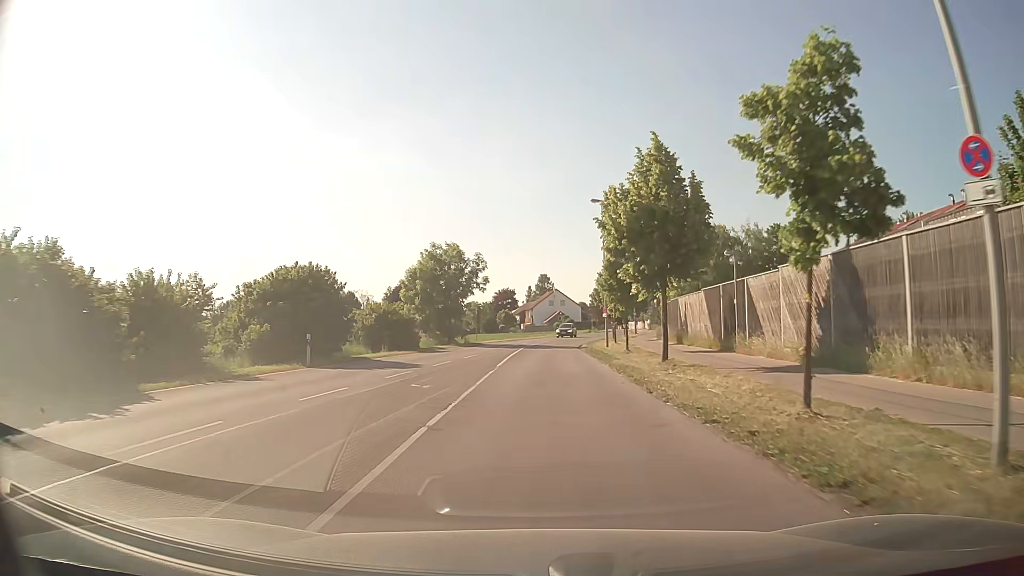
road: secondary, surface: asphalt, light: Day
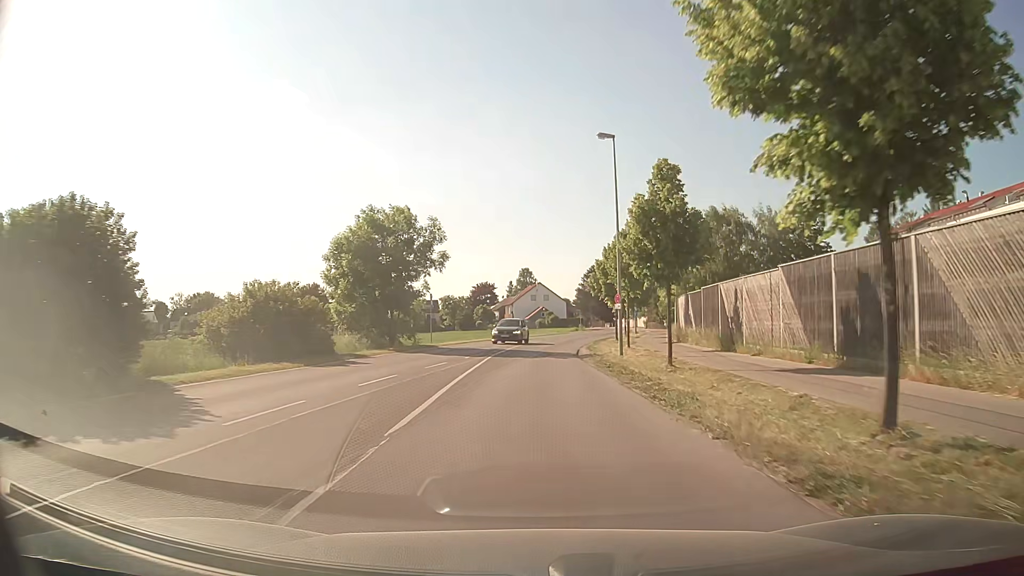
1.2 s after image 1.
(+0.3, +15.6) m; +2°
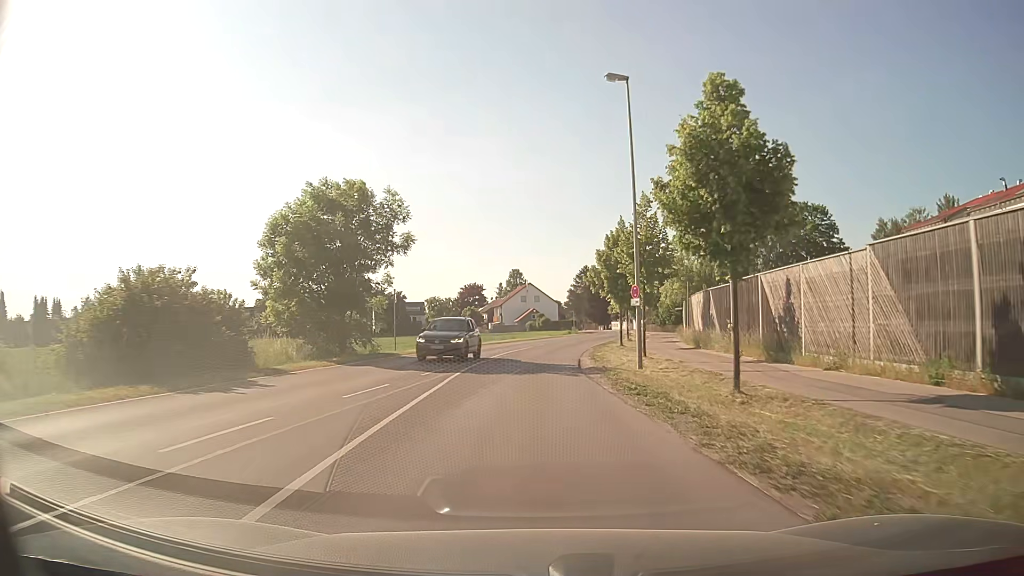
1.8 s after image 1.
(0.0, +7.9) m; -1°
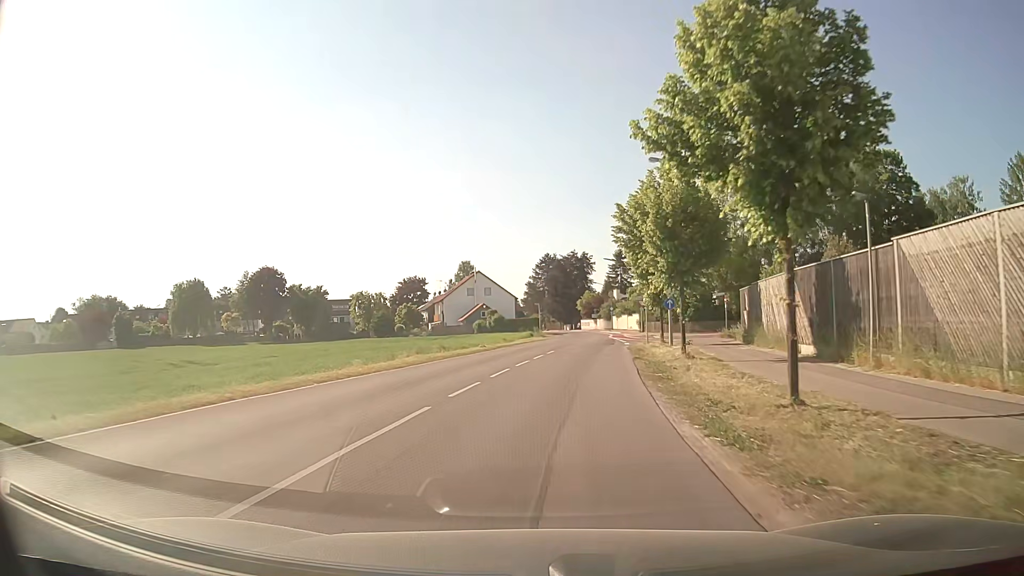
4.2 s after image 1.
(+1.5, +31.6) m; +5°
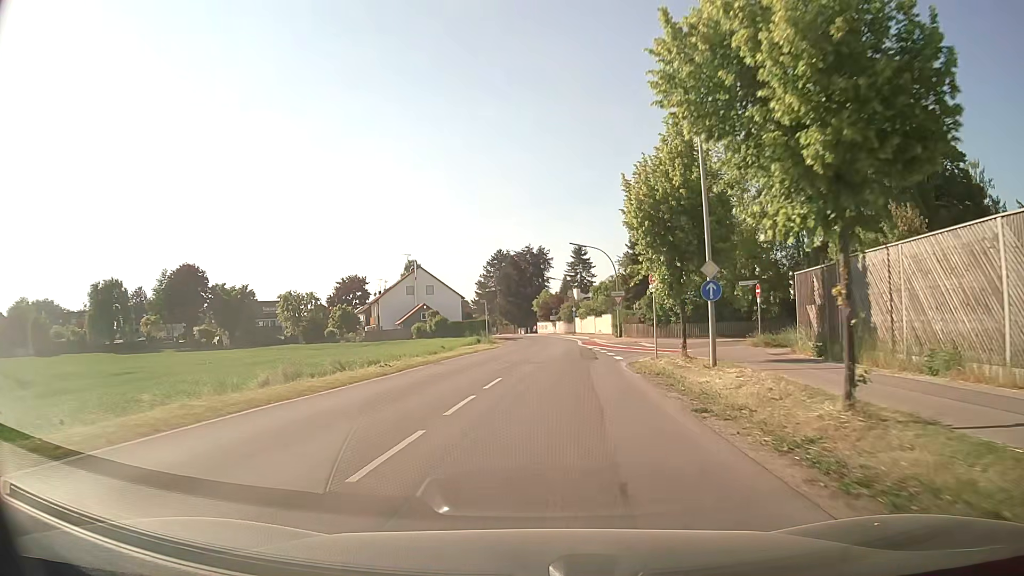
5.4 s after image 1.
(+0.6, +15.5) m; +4°
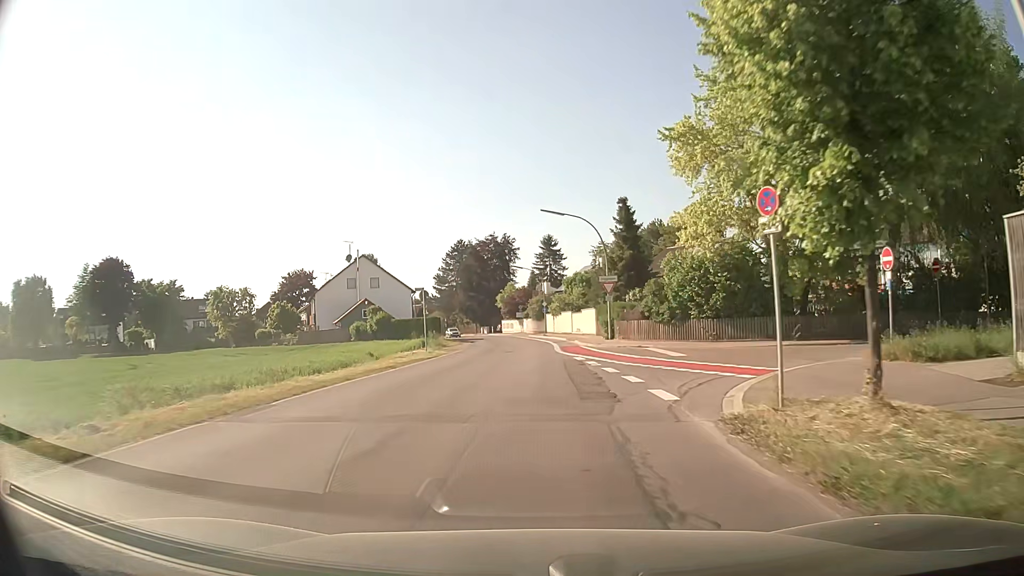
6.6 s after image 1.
(+0.5, +15.0) m; +3°
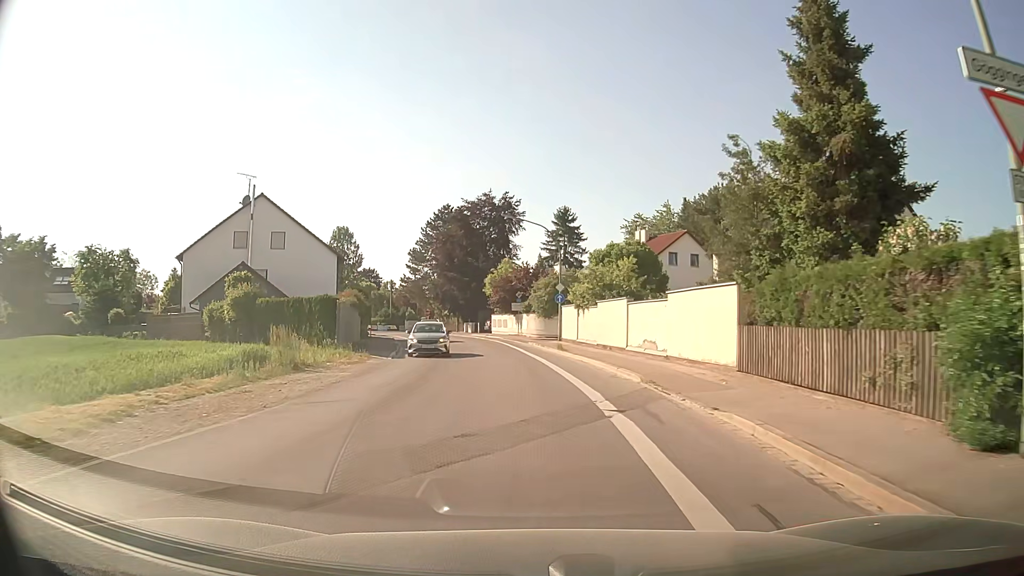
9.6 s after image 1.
(0.0, +34.3) m; -1°
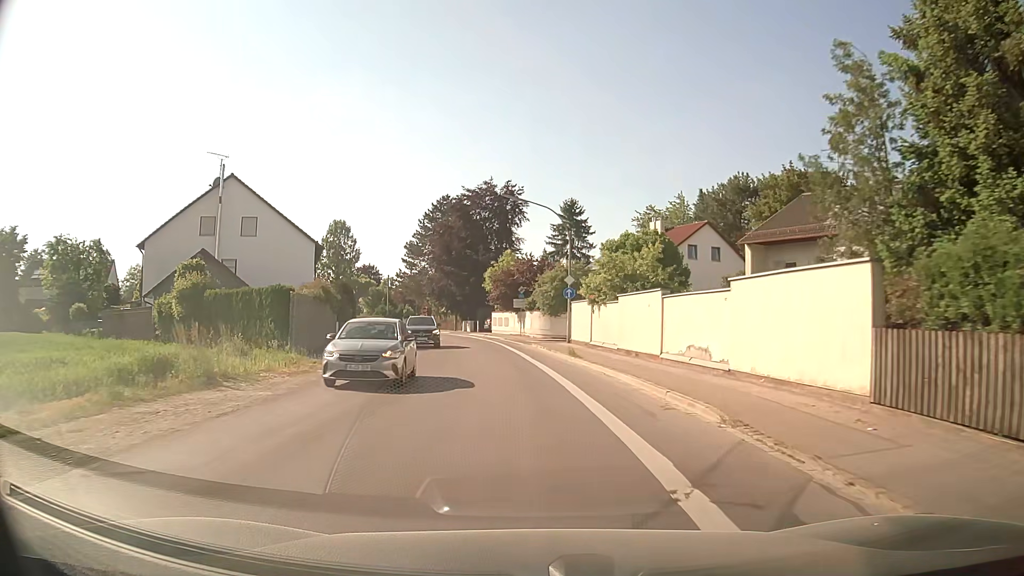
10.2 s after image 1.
(+0.1, +6.3) m; 0°
